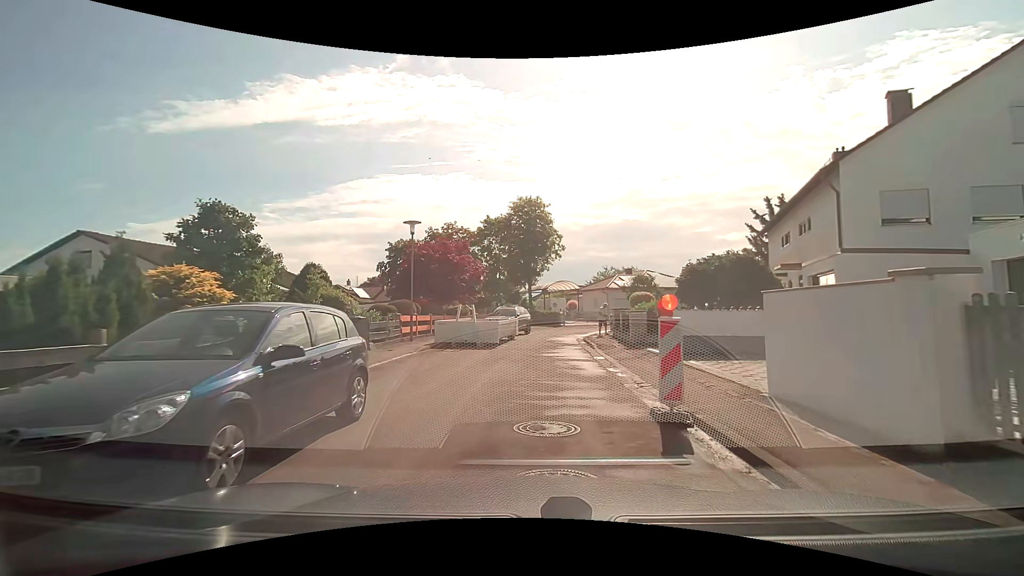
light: Day
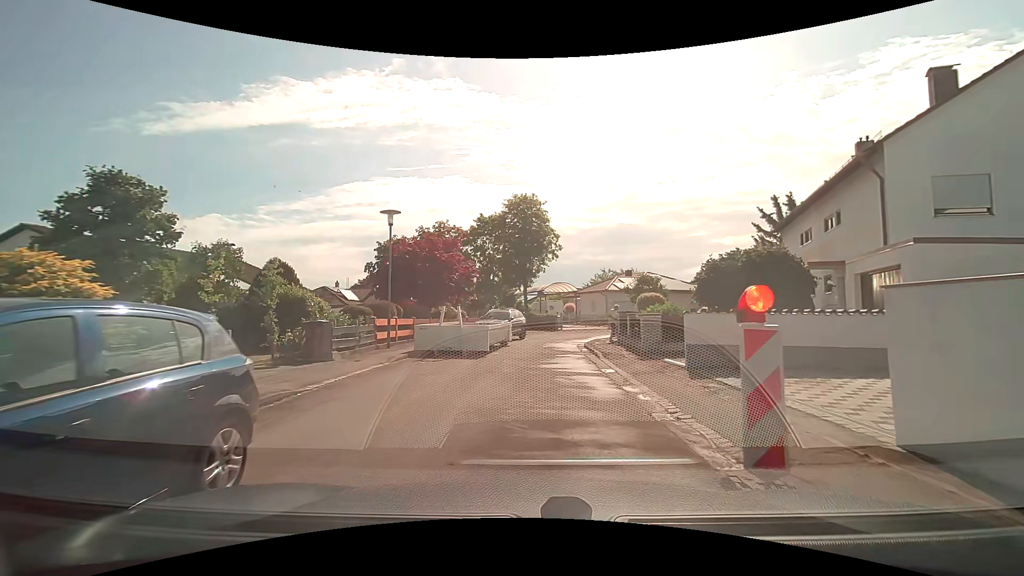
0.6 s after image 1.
(0.0, +2.7) m; +1°
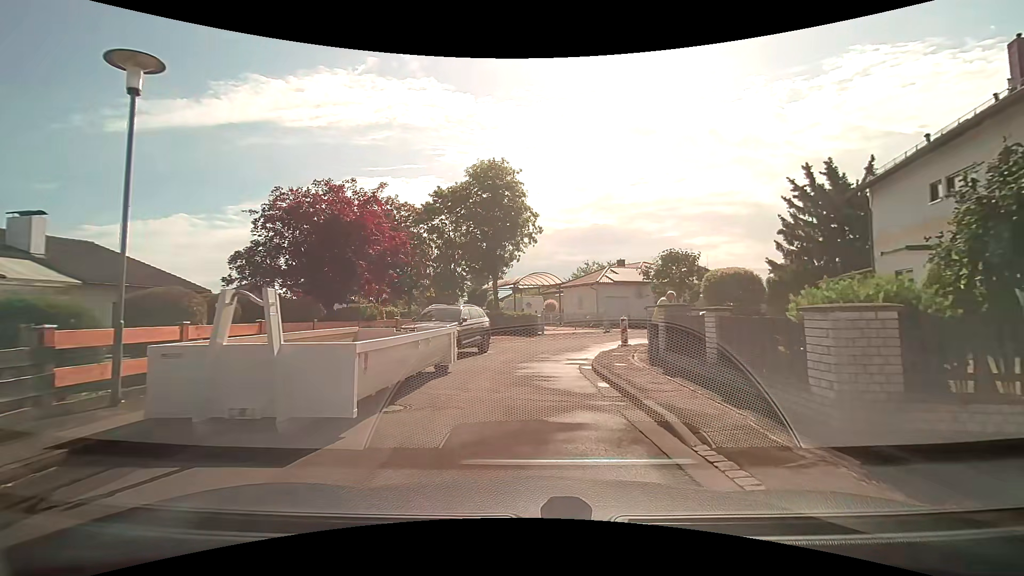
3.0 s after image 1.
(+0.3, +10.8) m; +3°
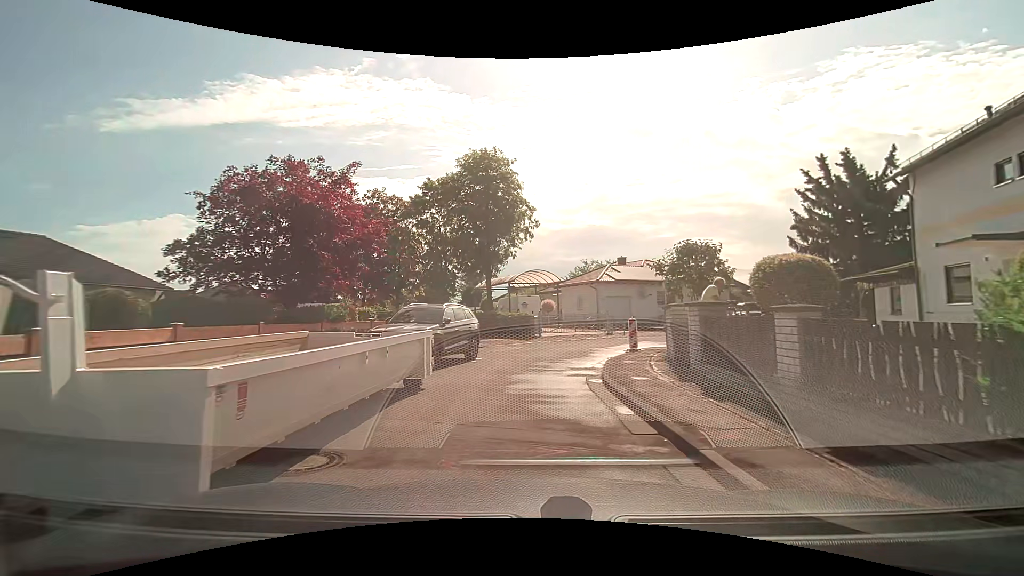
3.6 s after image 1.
(0.0, +2.6) m; 0°
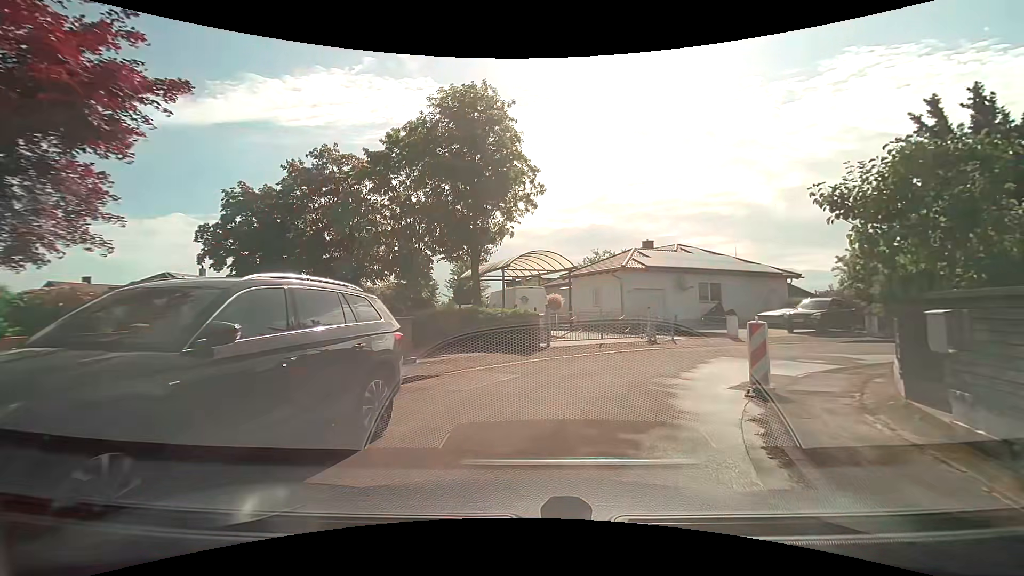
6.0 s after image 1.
(0.0, +9.8) m; 0°
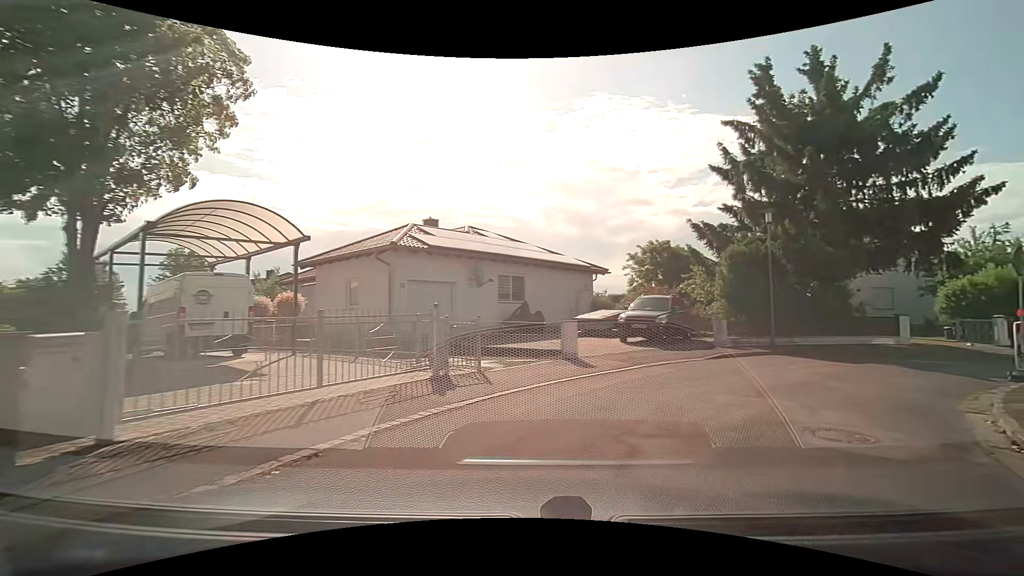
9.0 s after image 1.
(+1.4, +10.9) m; +22°
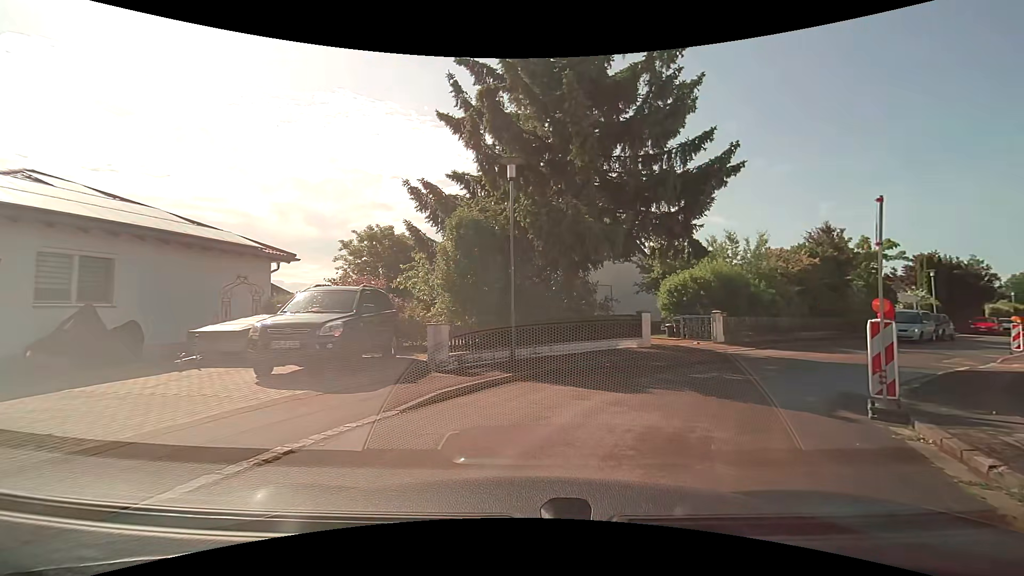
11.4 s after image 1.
(+2.4, +7.9) m; +32°
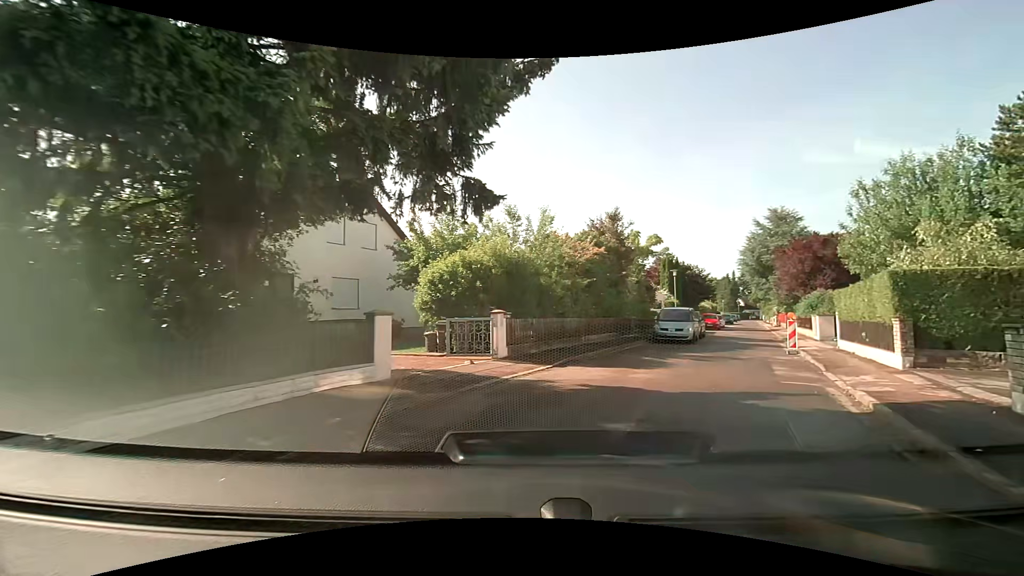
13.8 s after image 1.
(+1.5, +8.3) m; +24°
(+3, +9) (+7, +18) (+12, +27) (+16, +36) (+20, +45) (+25, +54) (+29, +64) (+33, +73) (+38, +82) (+42, +91) m
